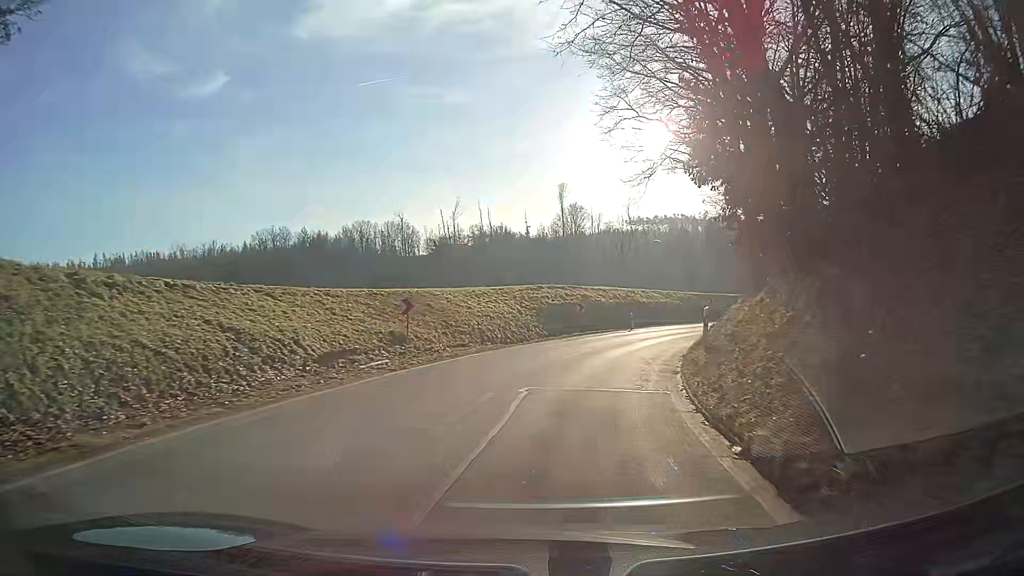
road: tertiary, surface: asphalt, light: Day
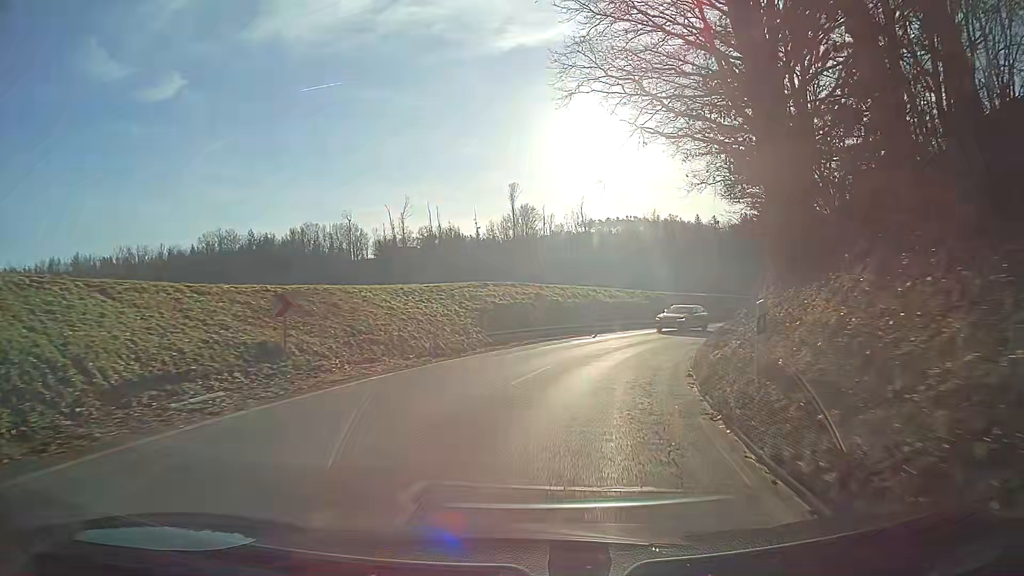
(+0.3, +7.1) m; +5°
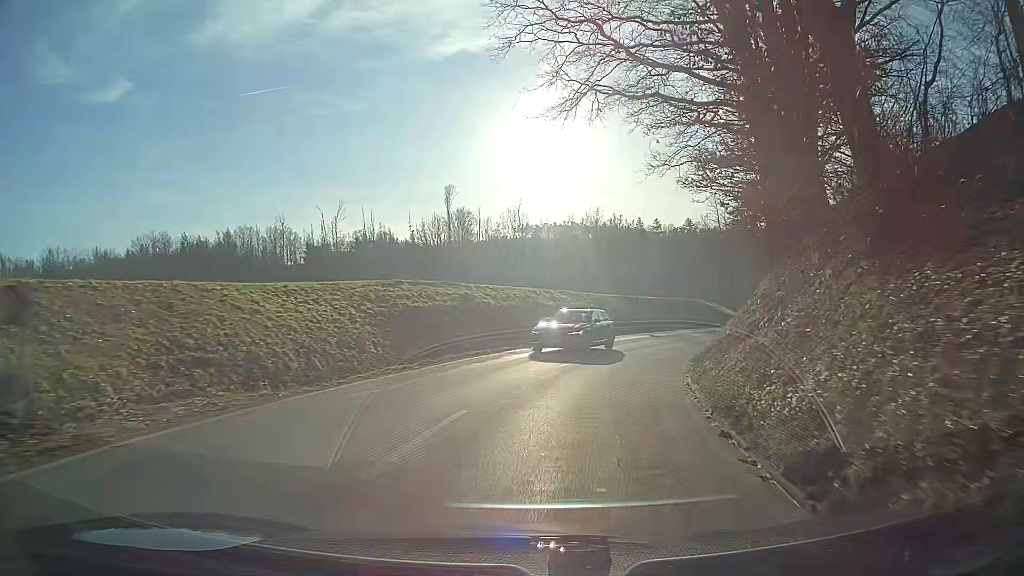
(+0.3, +7.1) m; +5°
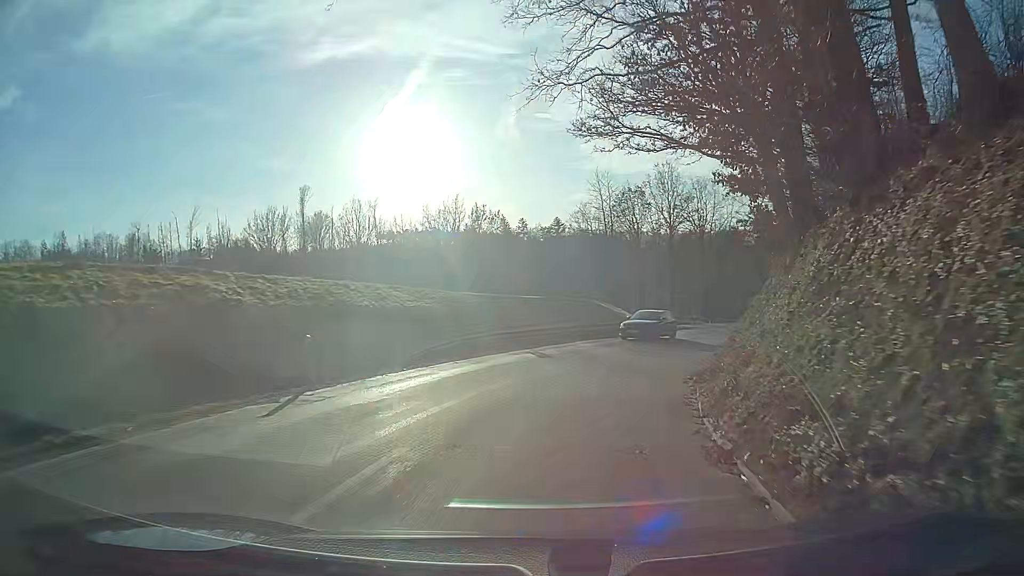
(+1.4, +14.2) m; +11°
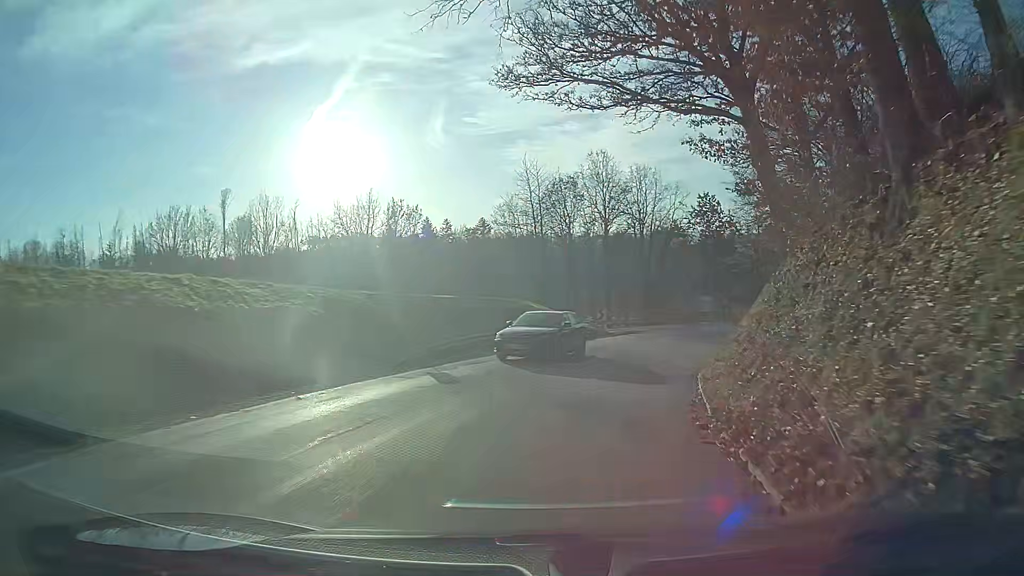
(+0.4, +7.2) m; +7°
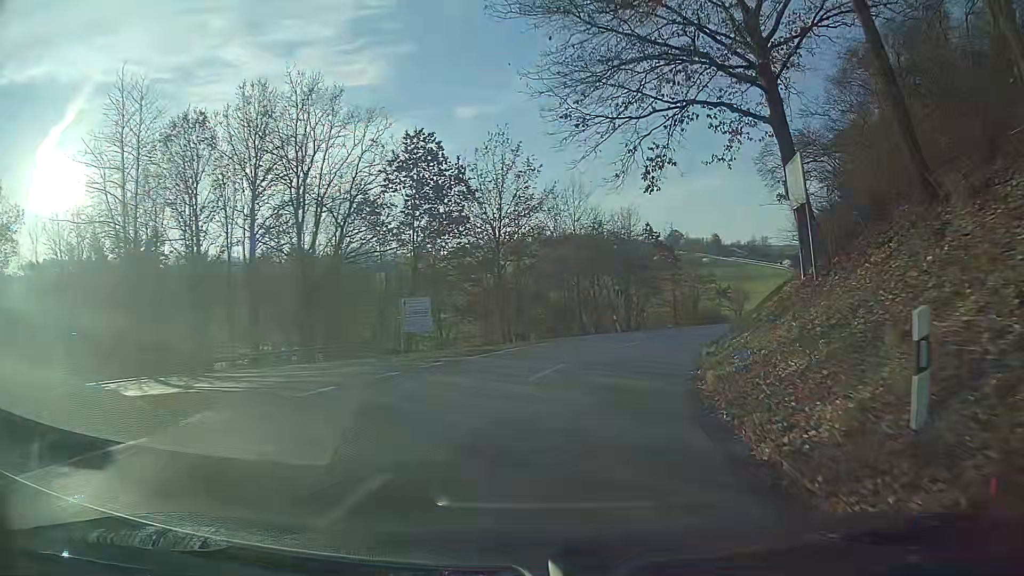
(+6.5, +28.8) m; +25°
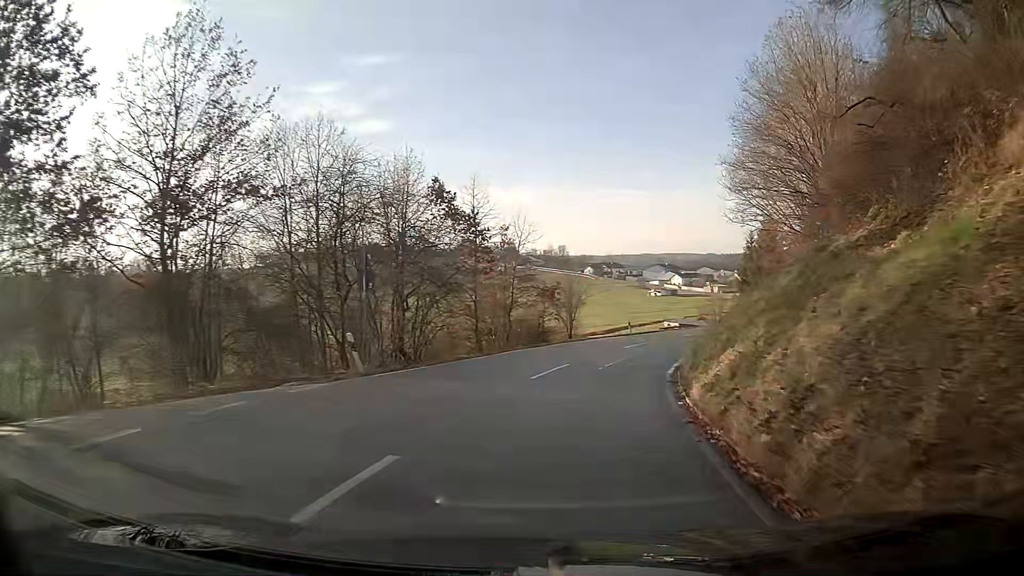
(+3.6, +22.6) m; +18°
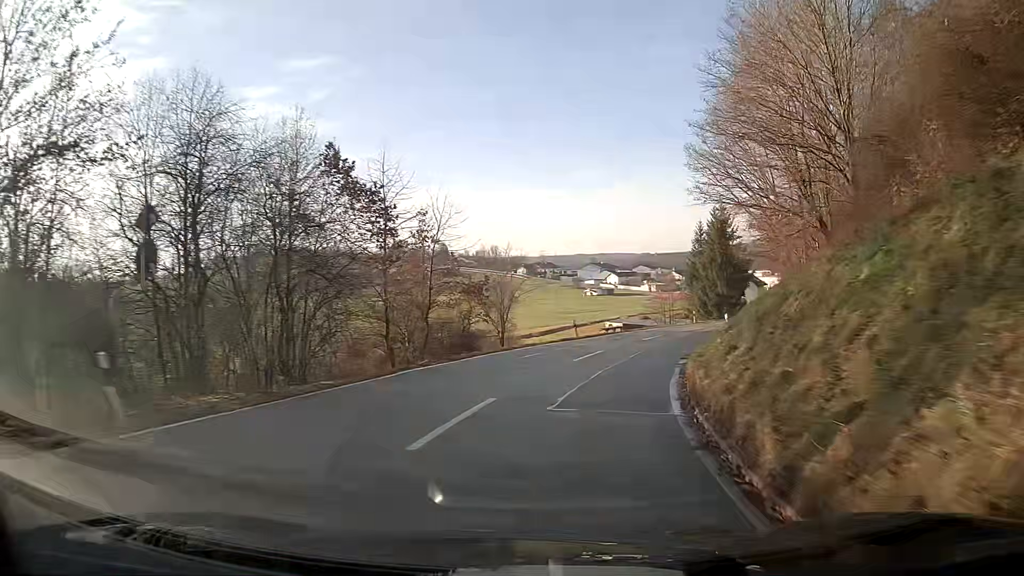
(+0.4, +7.9) m; +5°
(+1, +10) (+2, +20) (+5, +29) (+9, +39) (+13, +48) (+17, +57) (+21, +66) (+25, +75) (+29, +85) (+33, +94) m
